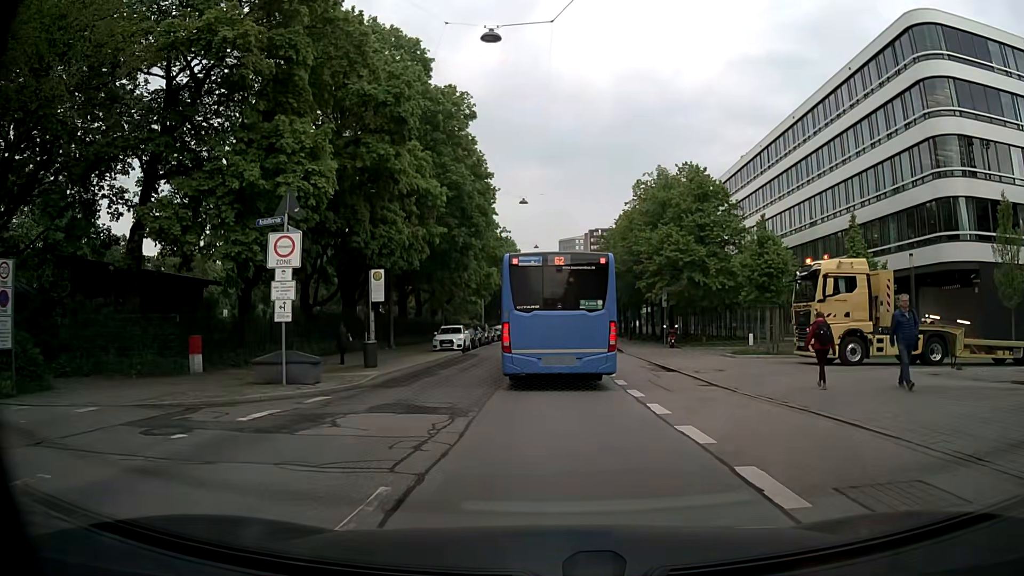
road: tertiary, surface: asphalt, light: Day
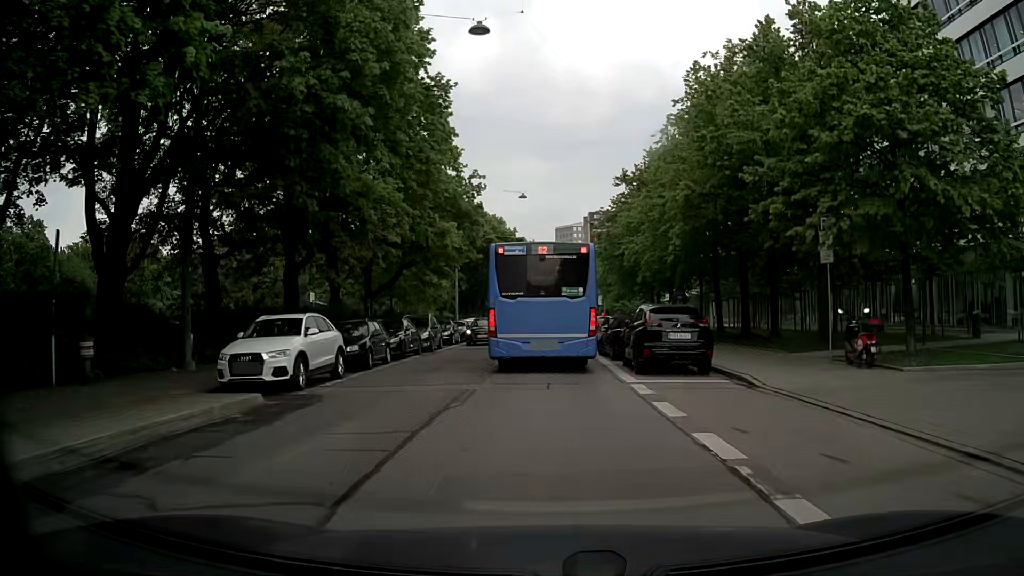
(+0.3, +25.6) m; +3°
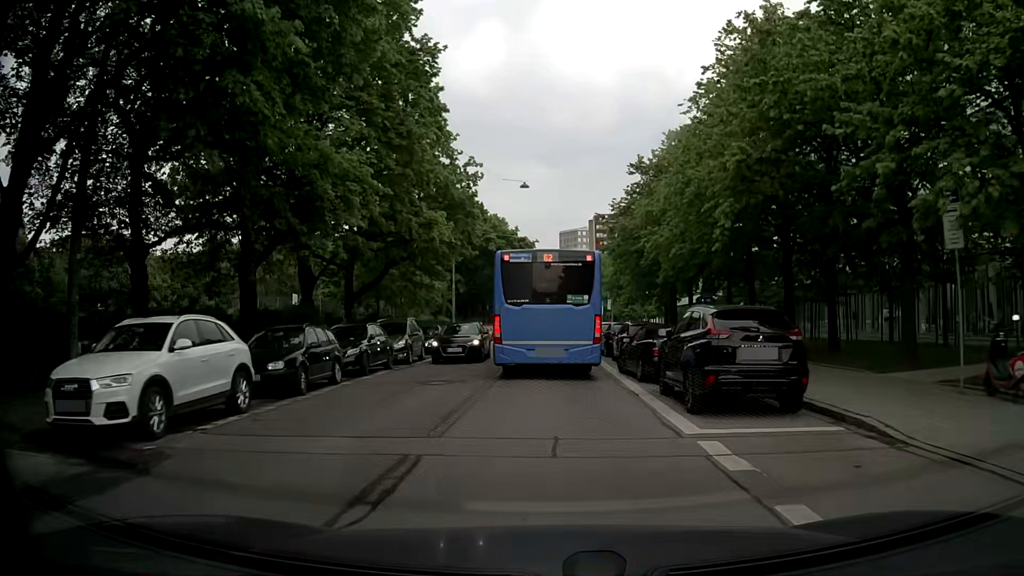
(-0.3, +5.7) m; -3°
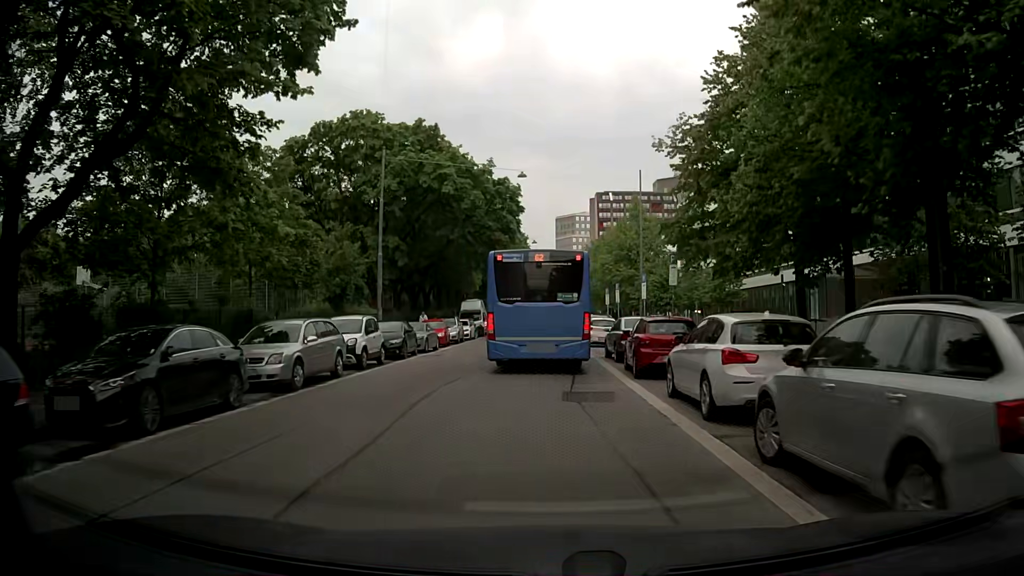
(+0.1, +30.5) m; 0°
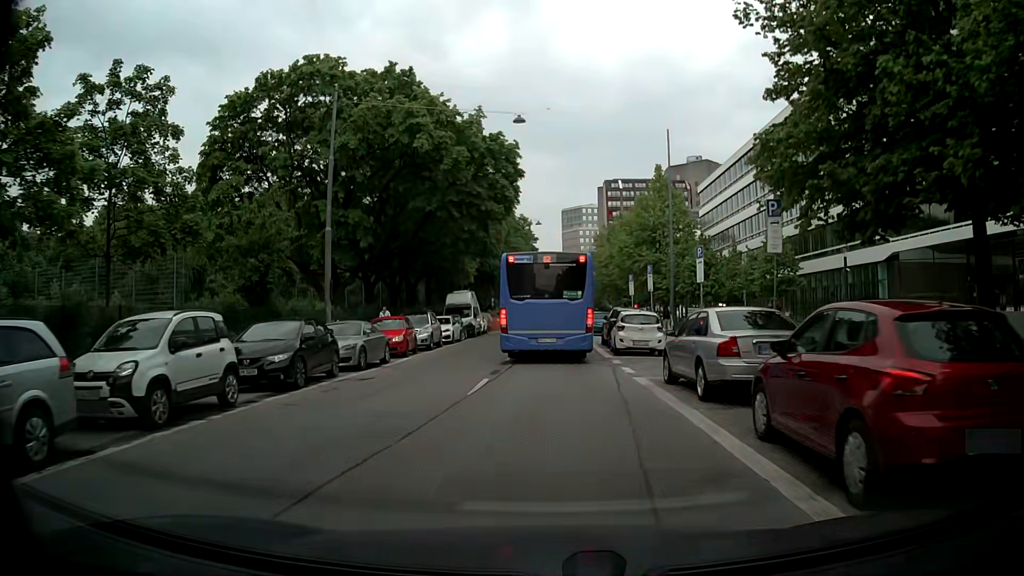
(0.0, +11.3) m; 0°
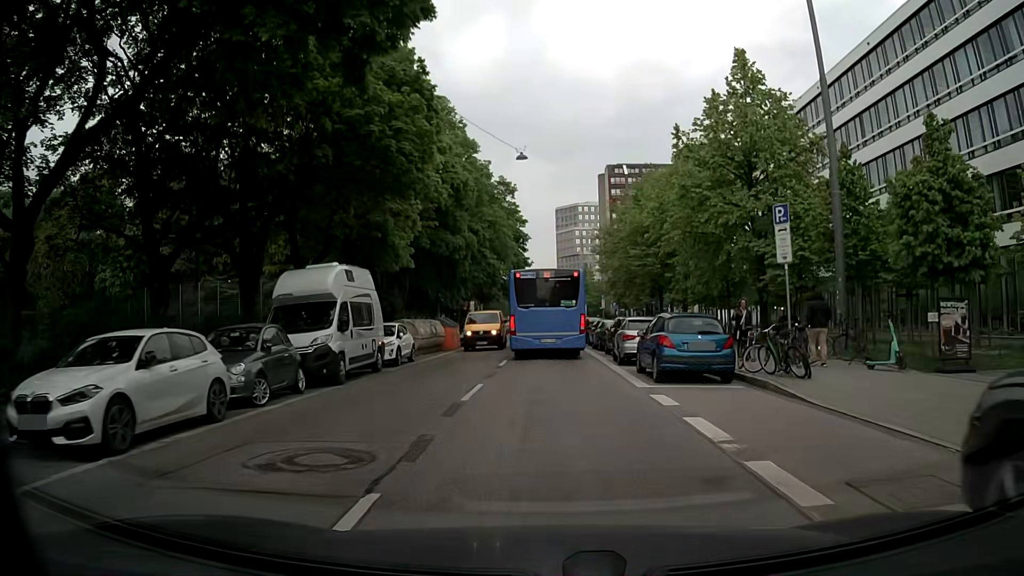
(-0.2, +27.4) m; 0°
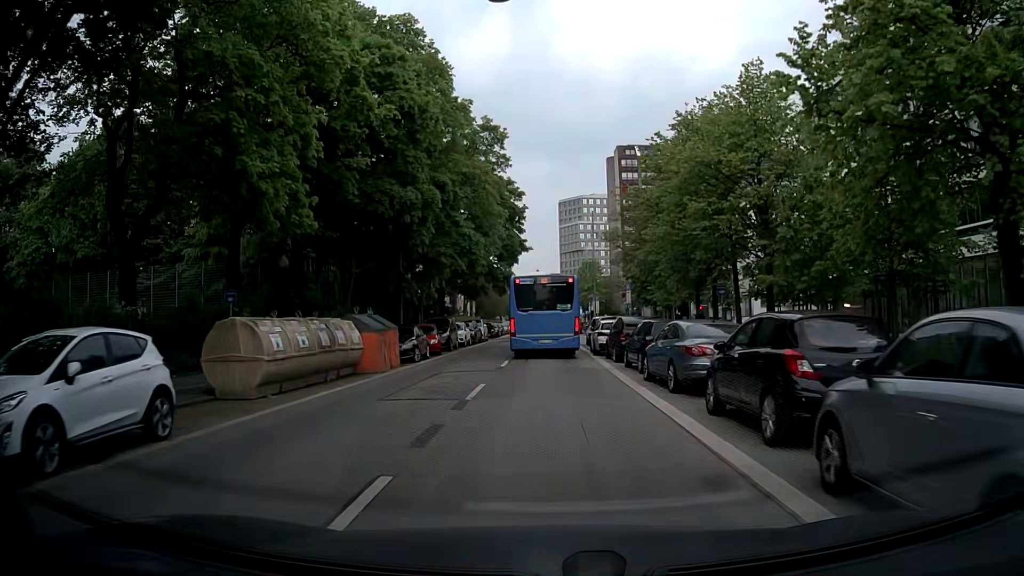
(+0.1, +17.4) m; +1°
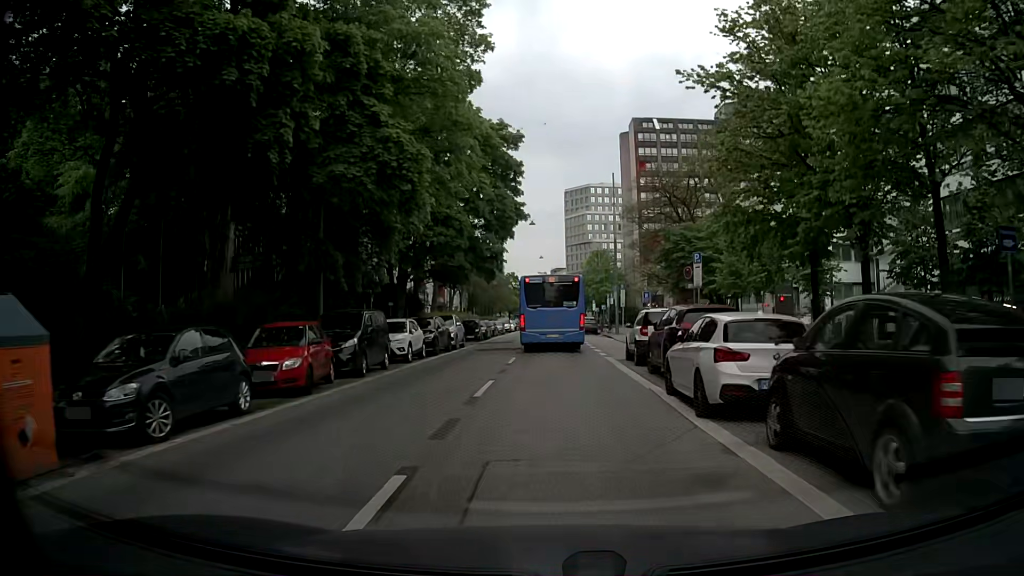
(-0.2, +18.3) m; -1°
(0, +10) (0, +20) (0, +30) (0, +40) (+1, +50) (+1, +60) (+1, +70) (+1, +80) (+1, +90) (+2, +100) m
